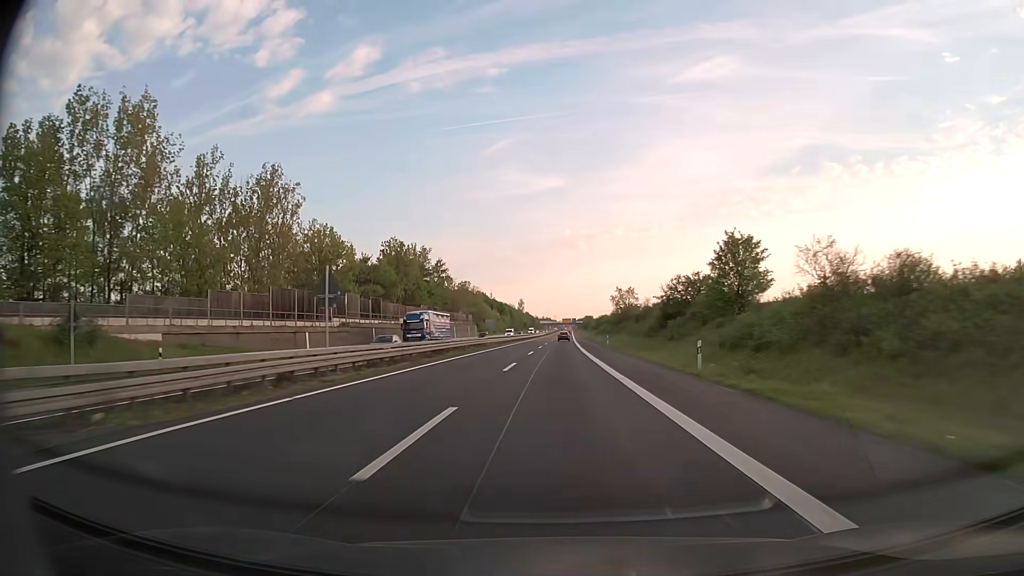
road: trunk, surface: asphalt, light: Day
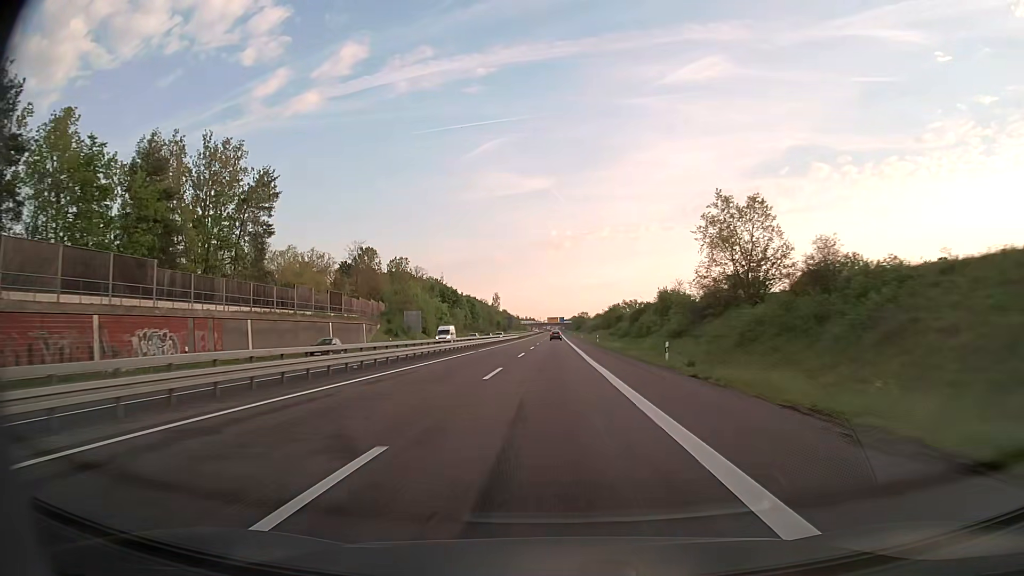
(+1.2, +94.1) m; +1°
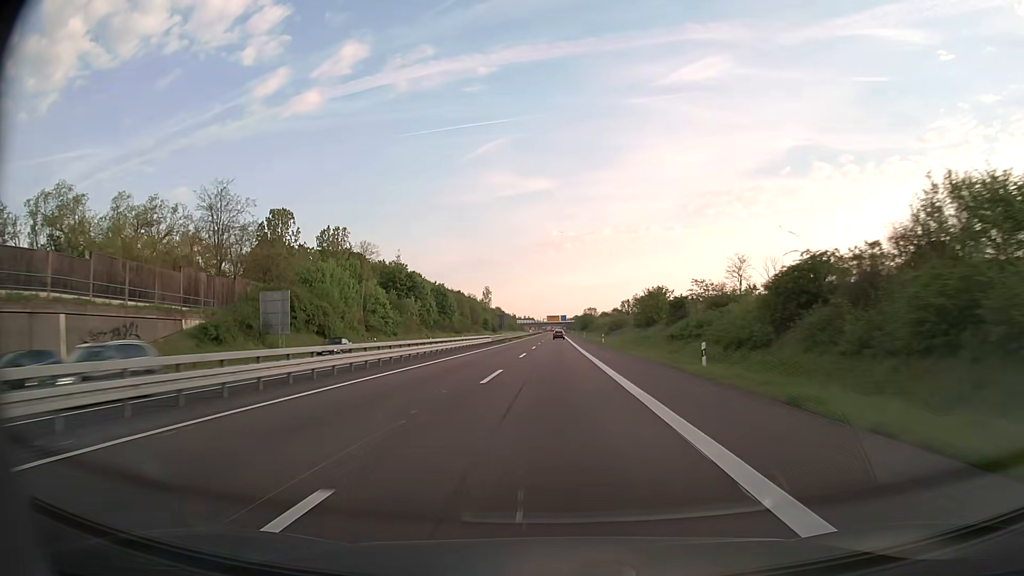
(-0.1, +56.1) m; 0°
(0, +10) (0, +20) (0, +30) (0, +40) (0, +50) (0, +60) (0, +70) (0, +80) (0, +90) (0, +100) m
